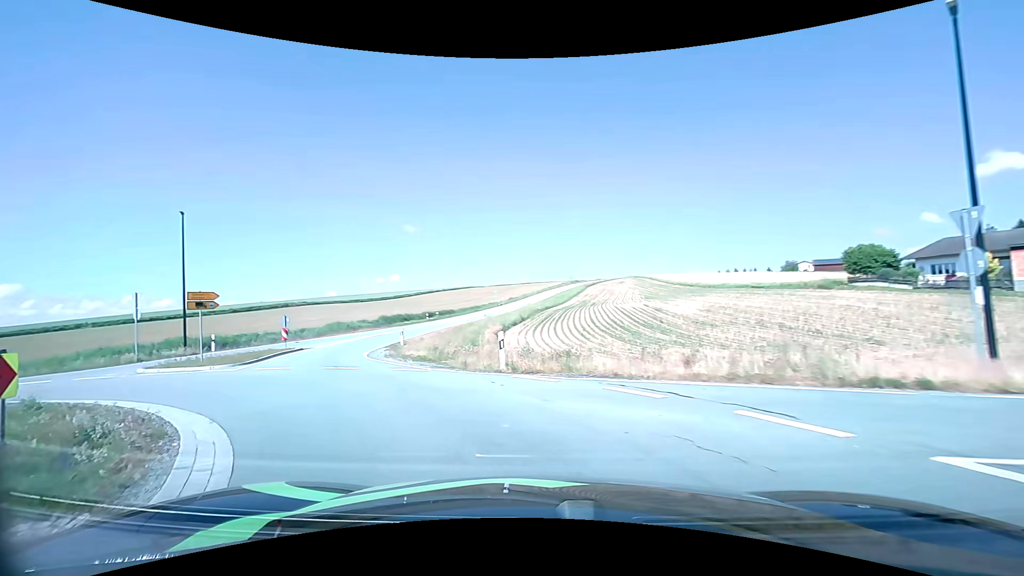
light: Day
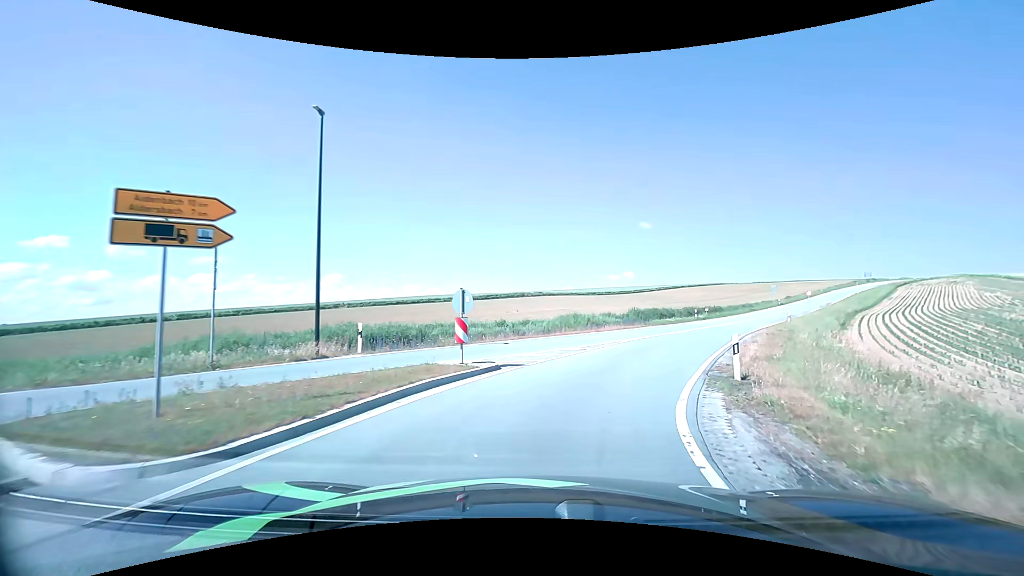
(-6.3, +16.8) m; -27°
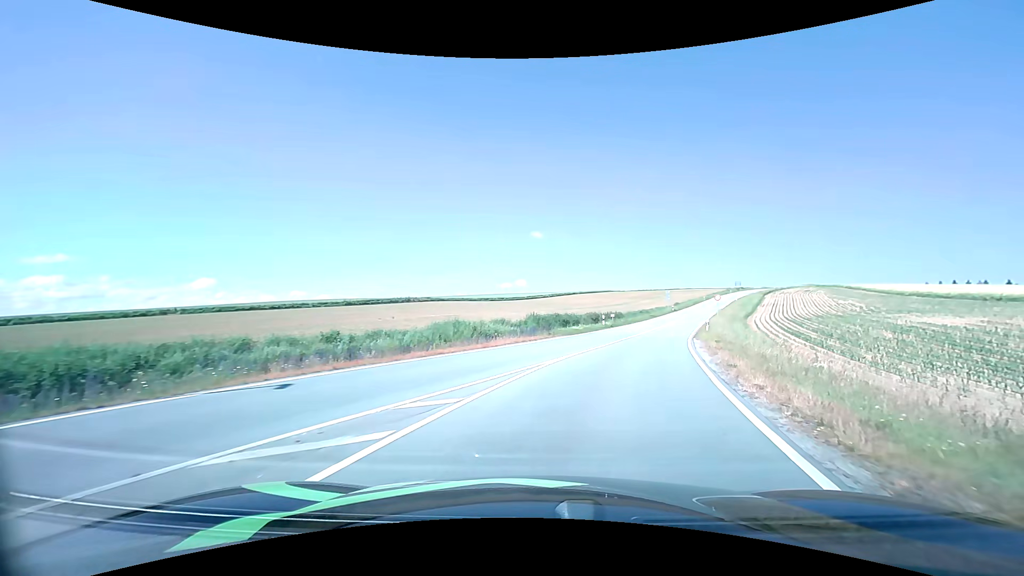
(+1.0, +10.5) m; +12°
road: tertiary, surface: asphalt
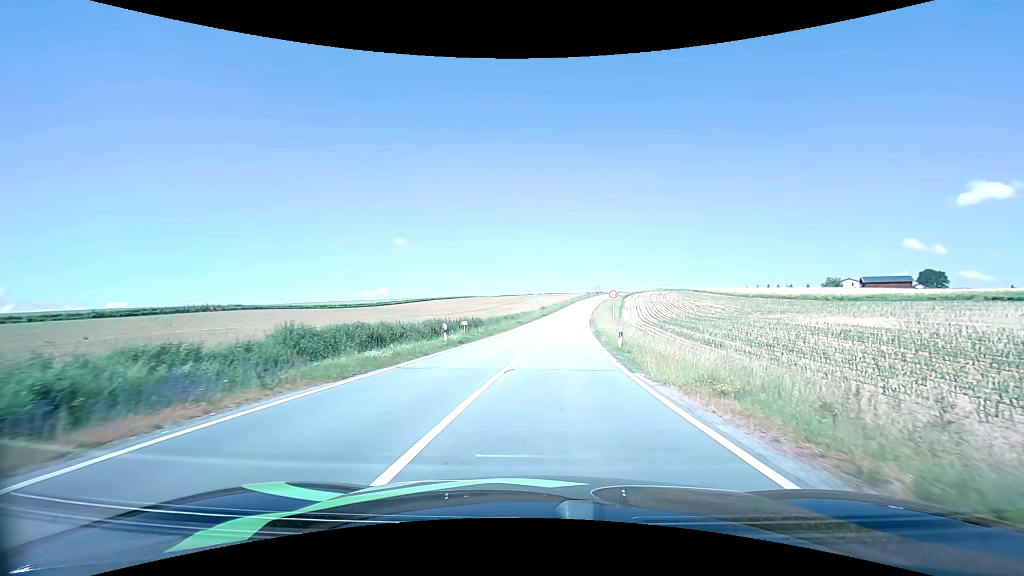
(+2.9, +18.4) m; +15°
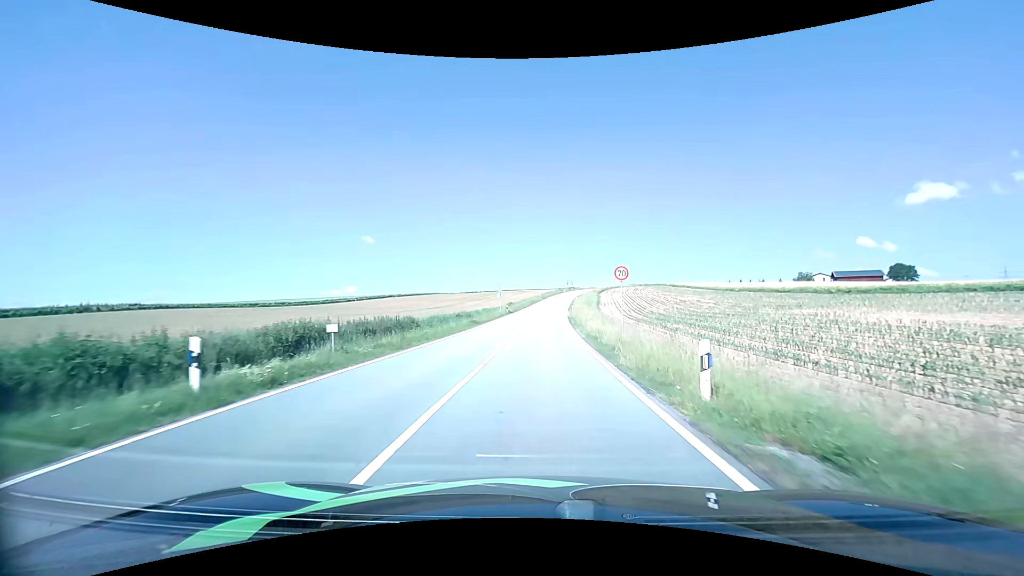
(+0.6, +15.0) m; +4°
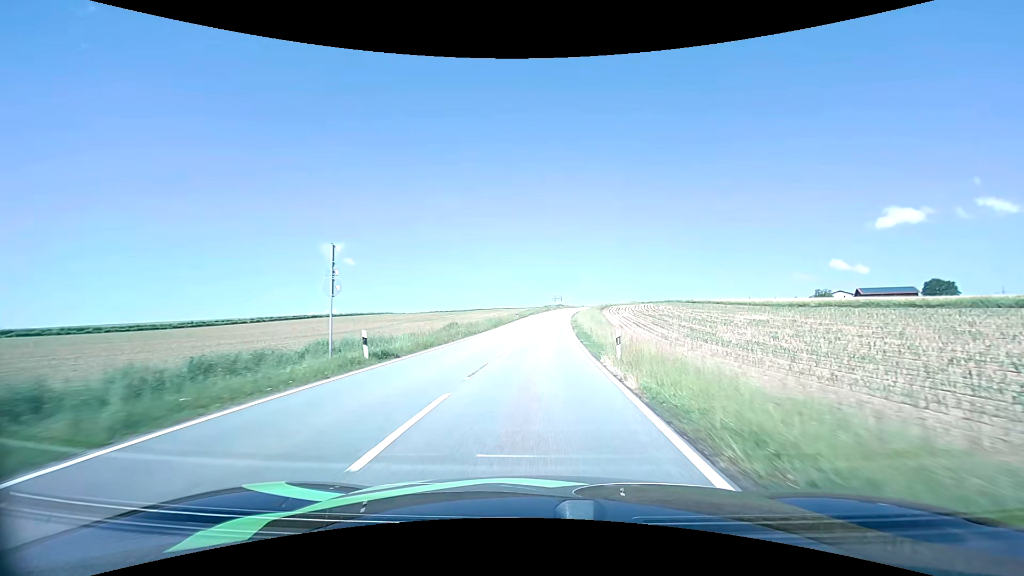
(+1.1, +44.3) m; +2°
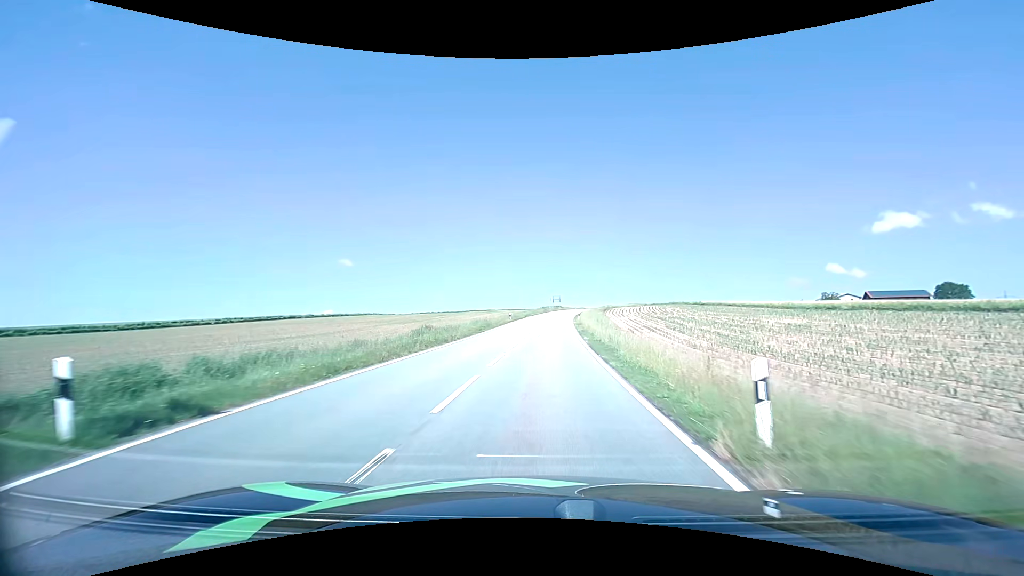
(0.0, +9.8) m; 0°
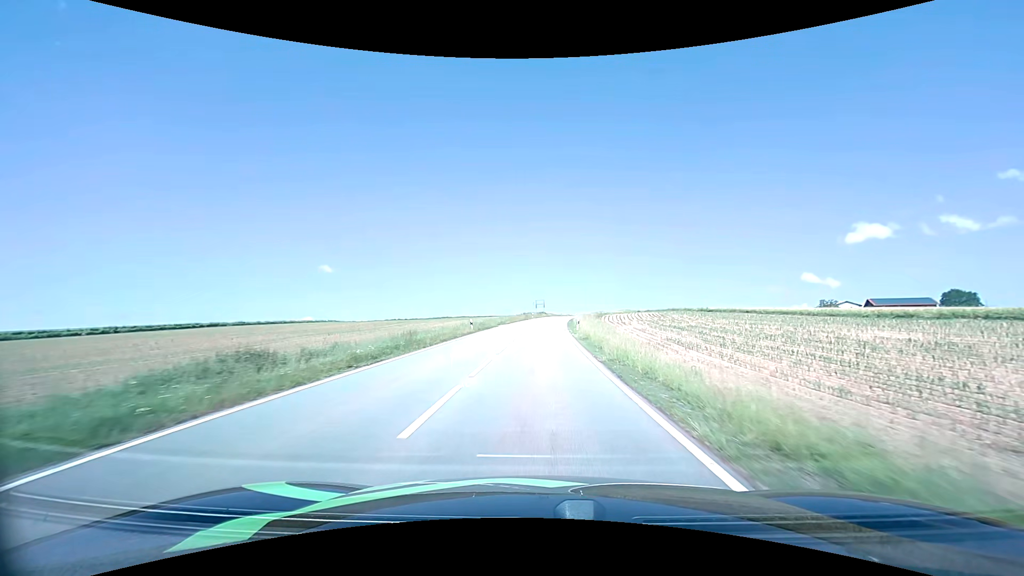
(+0.4, +20.5) m; +2°
(0, +10) (0, +20) (0, +30) (+1, +40) (+1, +50) (+2, +60) (+2, +70) (+3, +80) (+4, +90) (+6, +100) m
